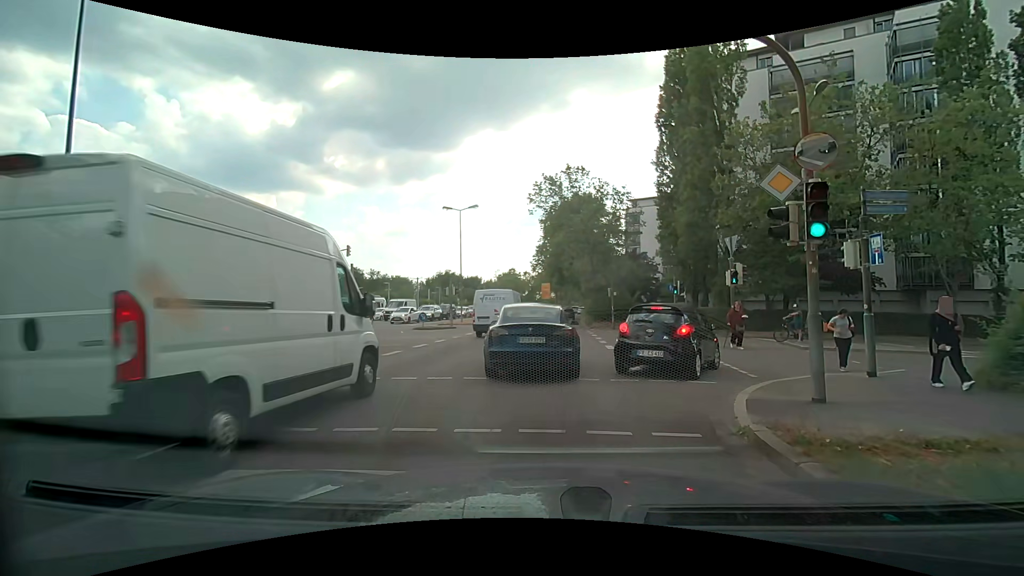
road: secondary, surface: asphalt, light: Day
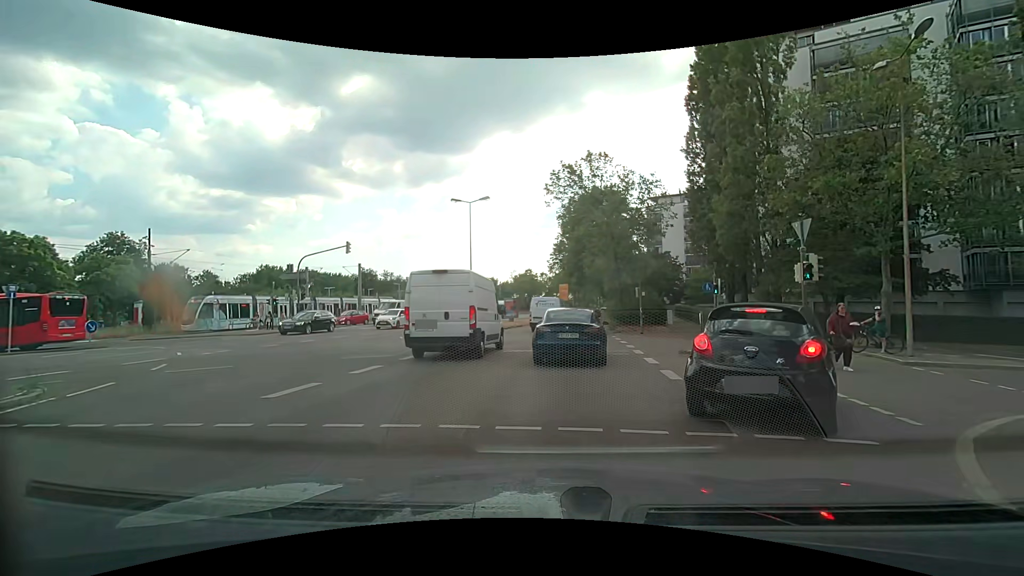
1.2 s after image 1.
(0.0, +4.0) m; -1°
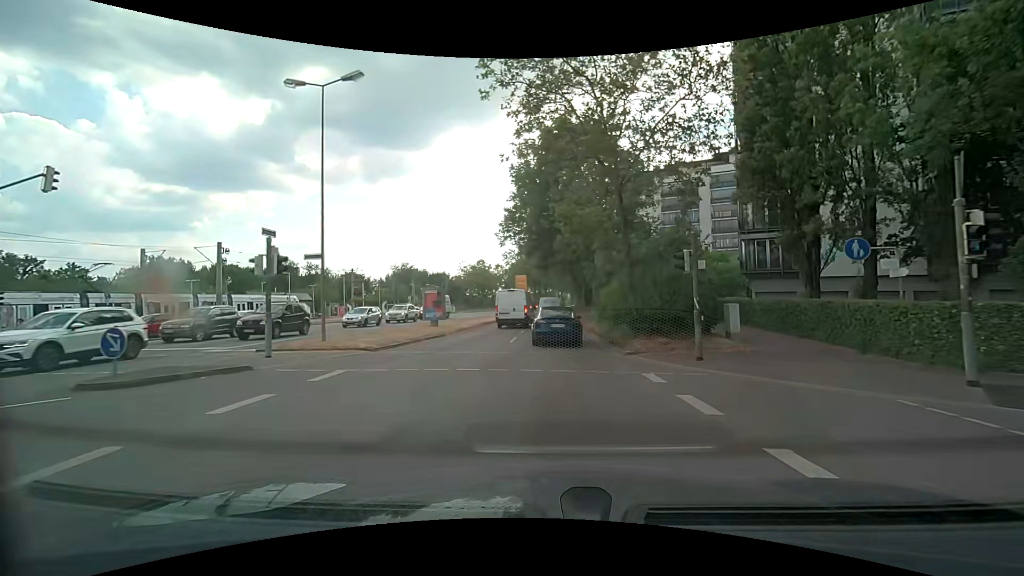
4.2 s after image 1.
(+0.7, +19.5) m; +4°
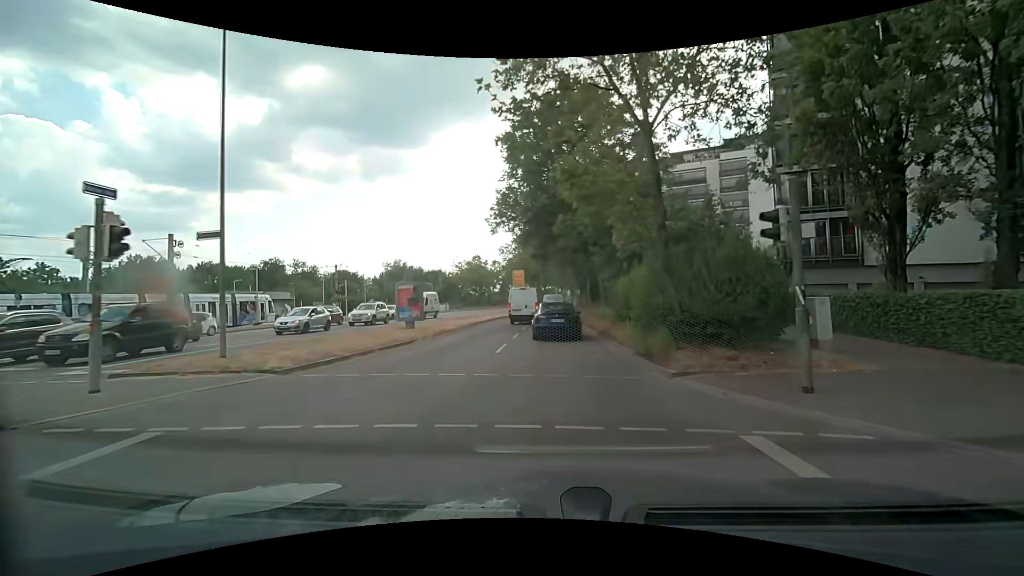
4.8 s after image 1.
(0.0, +5.5) m; 0°
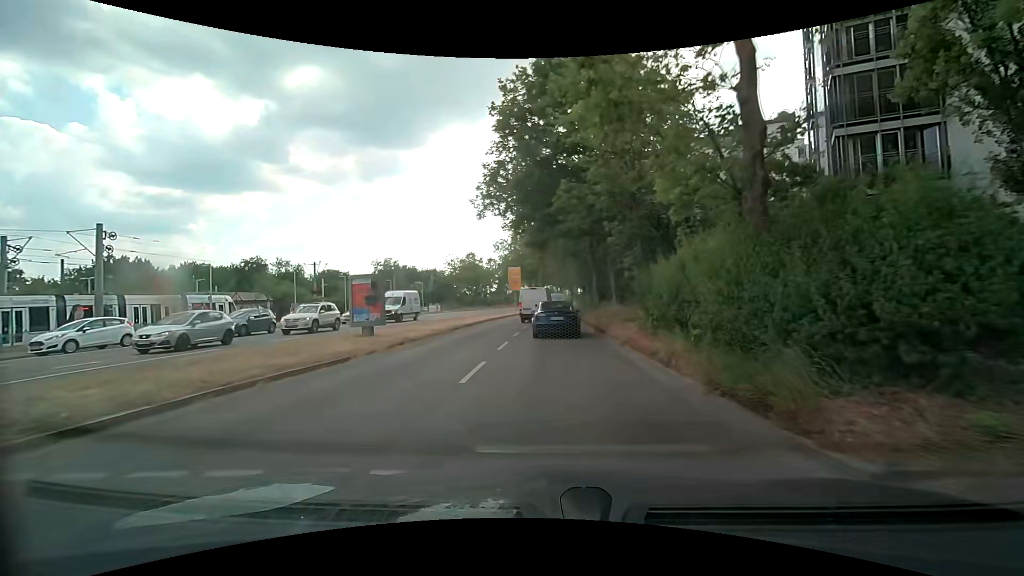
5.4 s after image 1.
(0.0, +5.9) m; 0°
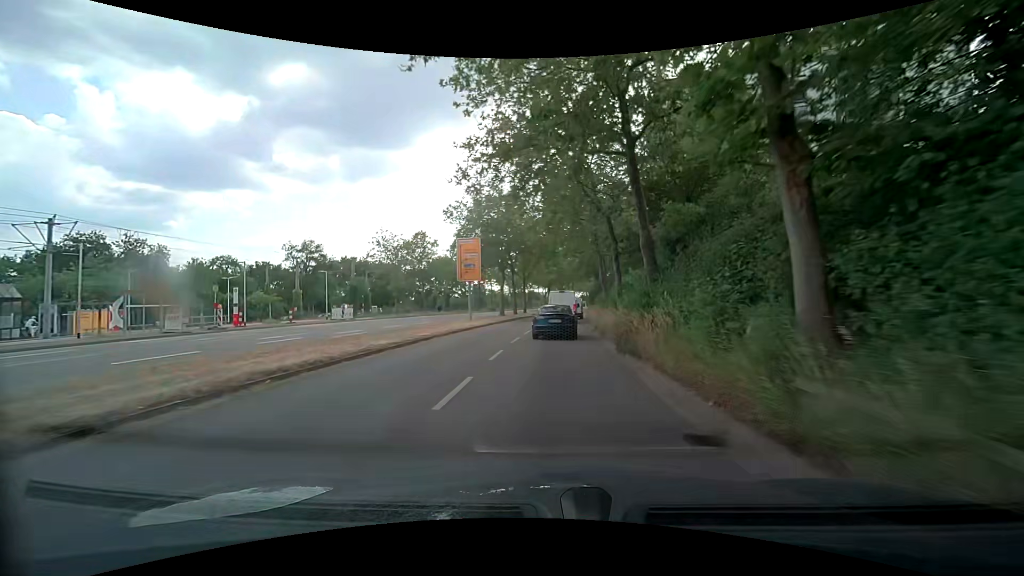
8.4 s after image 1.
(+0.2, +32.3) m; +2°
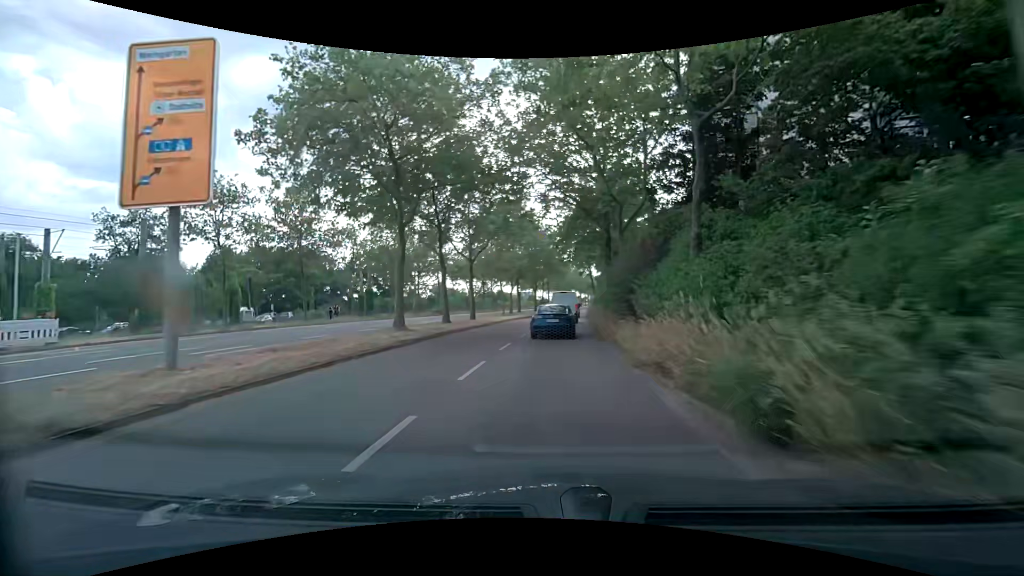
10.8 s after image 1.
(+0.6, +27.4) m; +3°
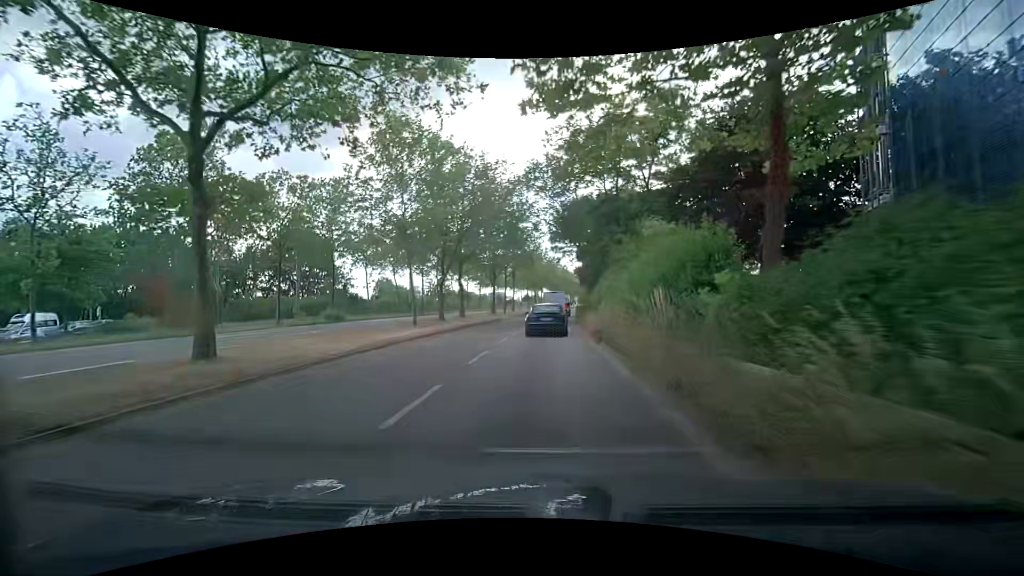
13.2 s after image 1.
(+0.6, +27.6) m; +2°
(0, +10) (0, +20) (+1, +30) (+1, +40) (+2, +50) (+3, +60) (+4, +70) (+5, +80) (+7, +90) (+8, +100) m
